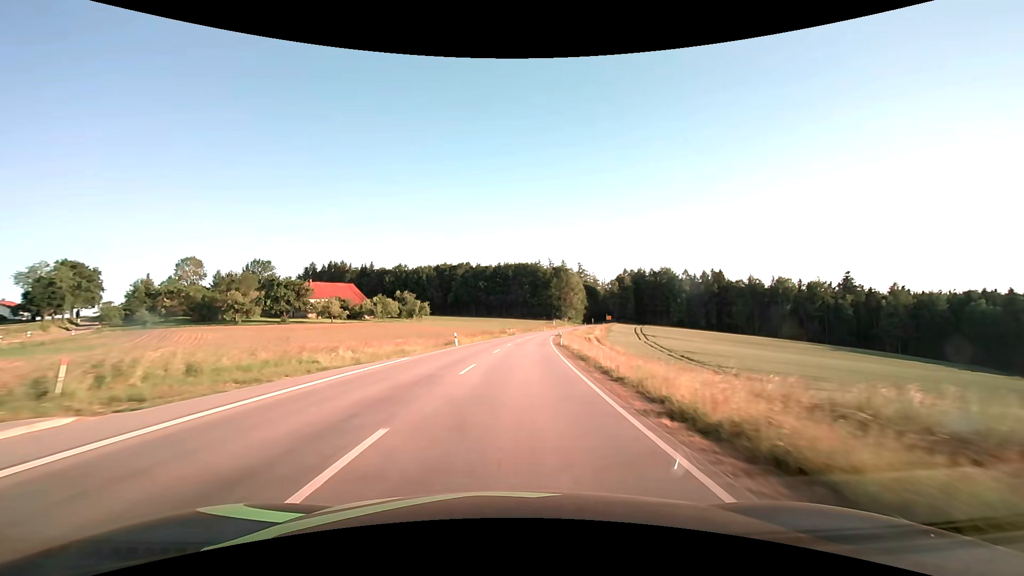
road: secondary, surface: asphalt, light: Day
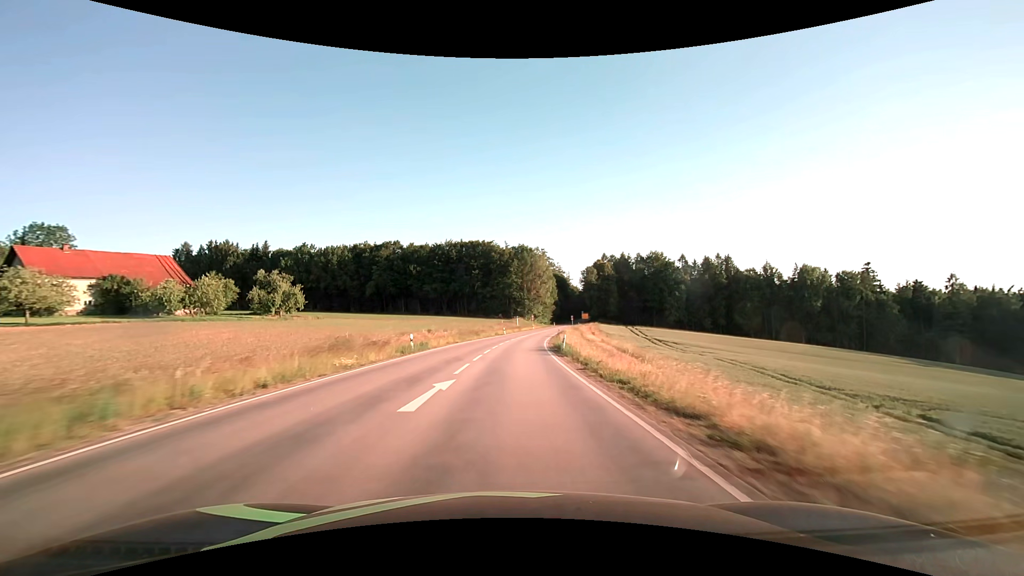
(+3.5, +62.3) m; +6°
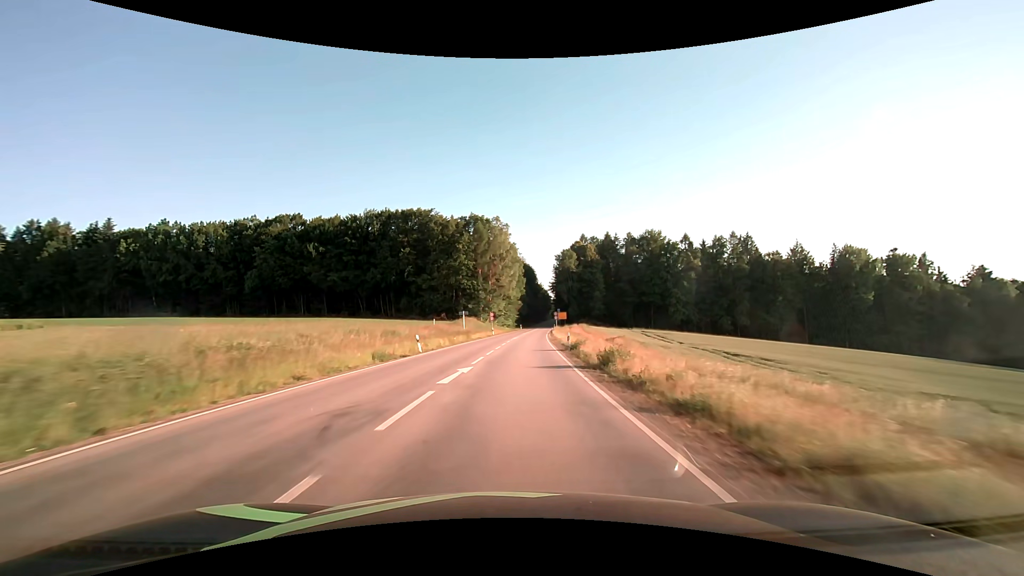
(+2.1, +50.0) m; +5°
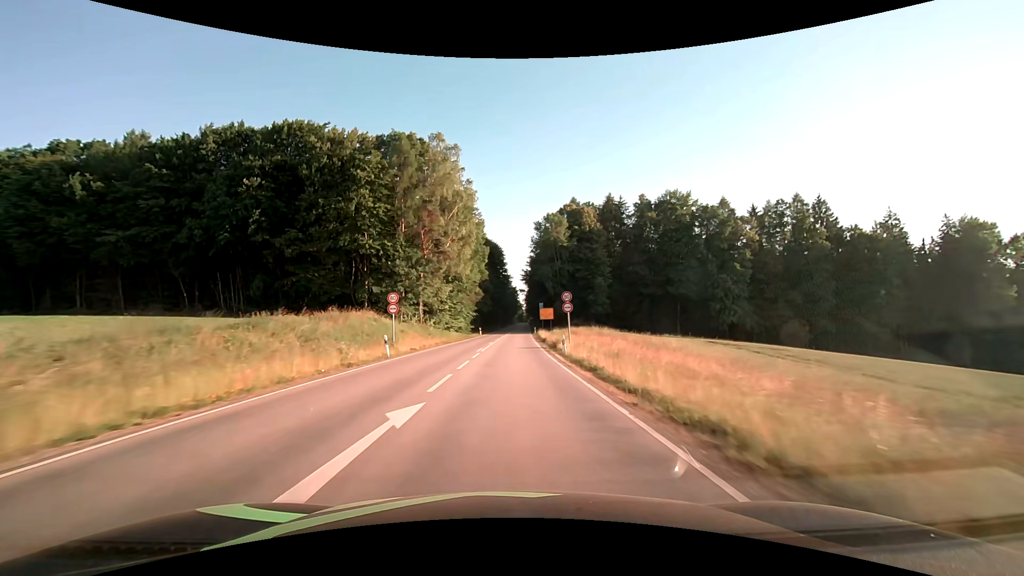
(+2.0, +49.8) m; +4°
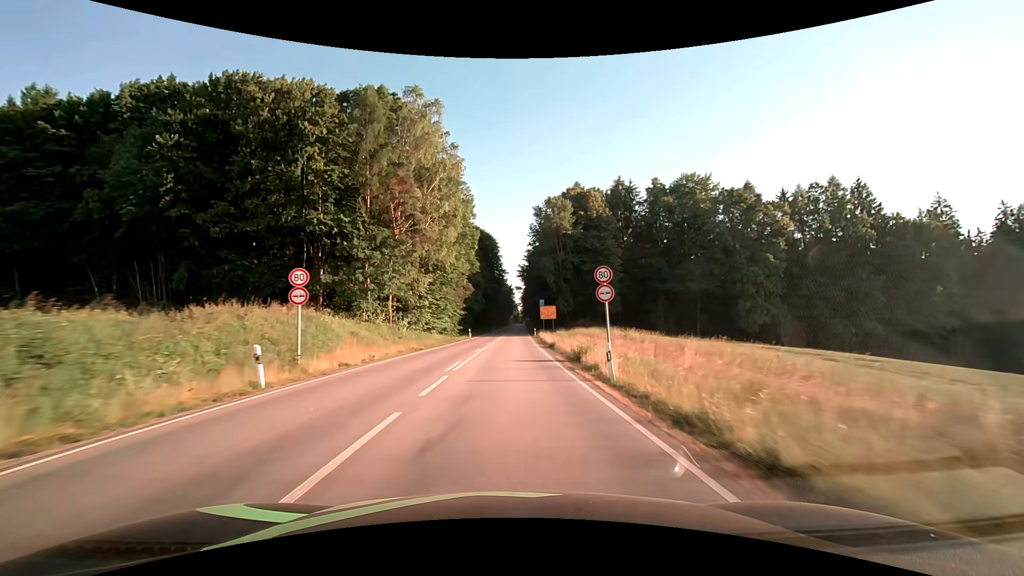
(+0.1, +12.5) m; +1°
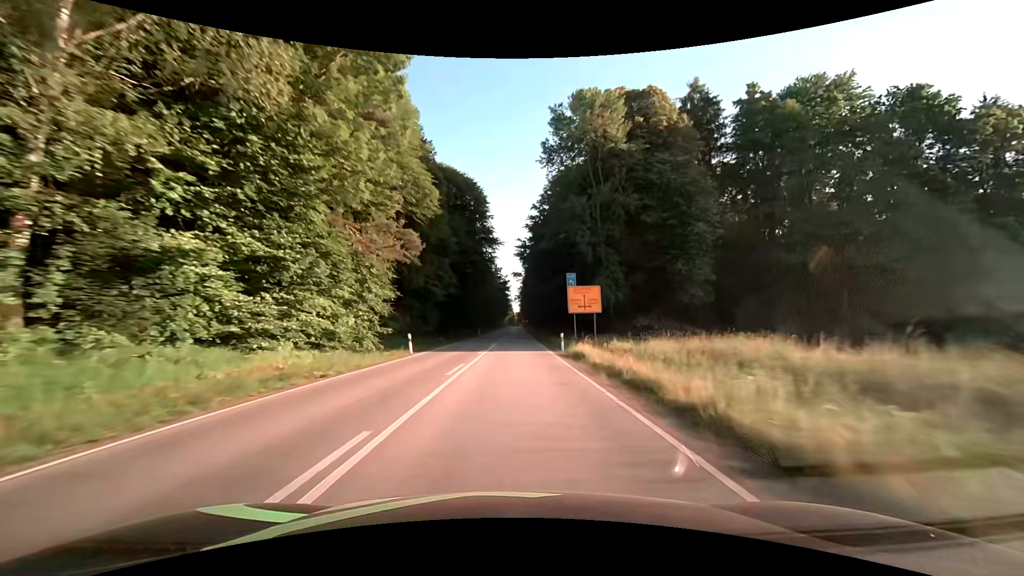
(+0.2, +37.4) m; +1°
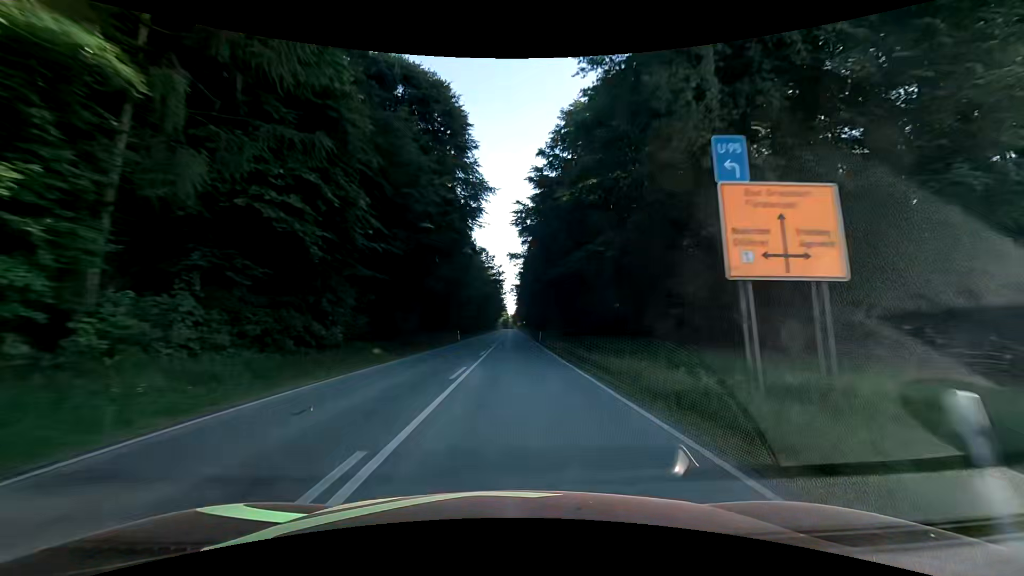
(+0.1, +24.9) m; 0°
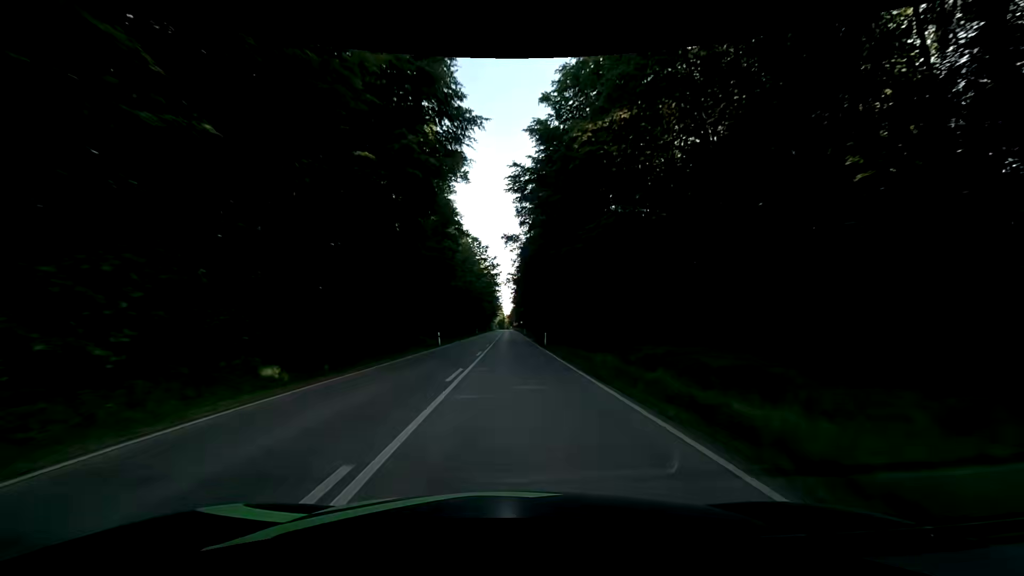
(+0.1, +12.5) m; +1°
(0, +10) (0, +20) (0, +30) (0, +40) (0, +50) (0, +60) (0, +70) (0, +80) (0, +90) (0, +100) m
